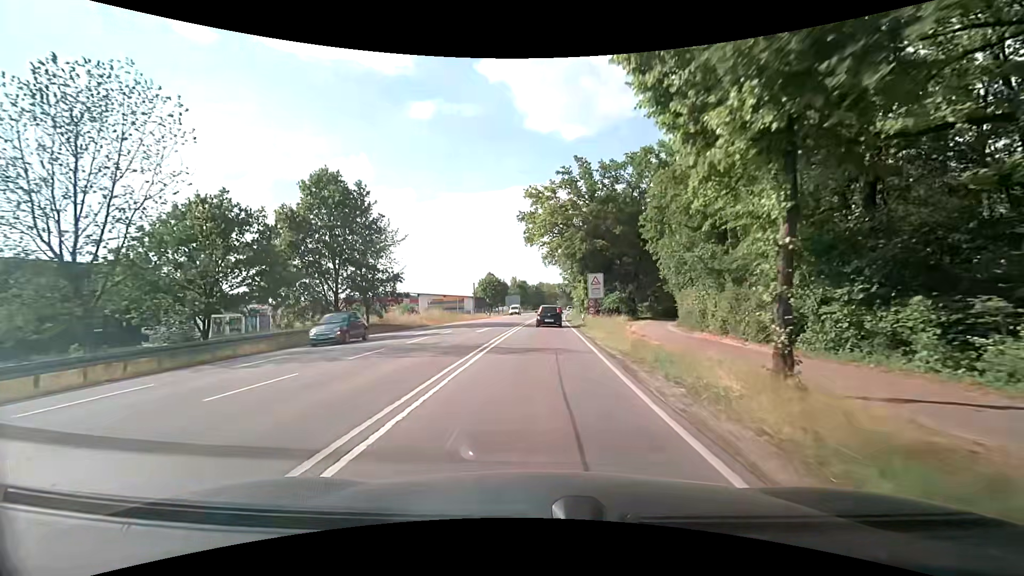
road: secondary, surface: asphalt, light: Day
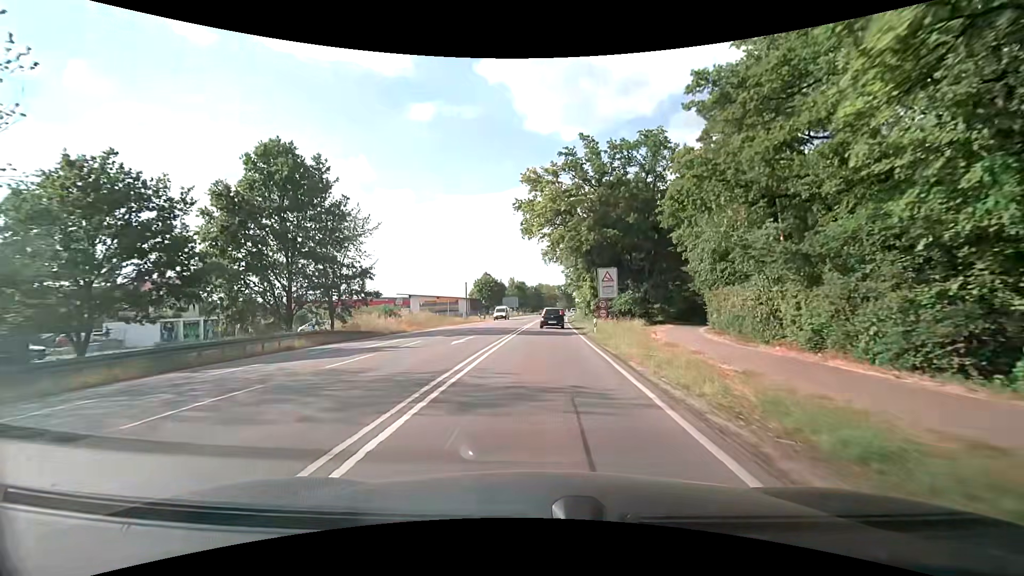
(0.0, +7.6) m; +1°
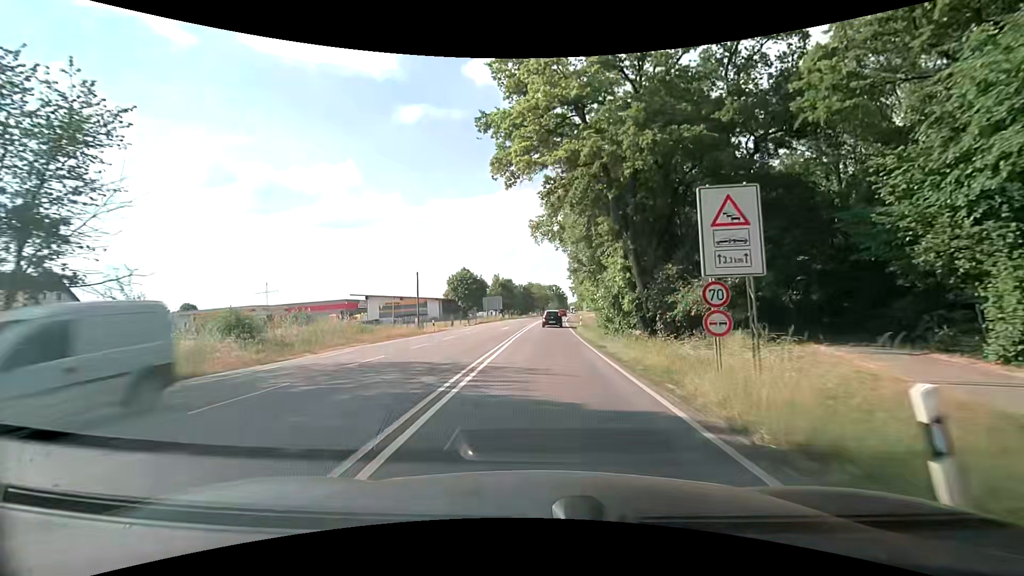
(+0.2, +23.0) m; +1°
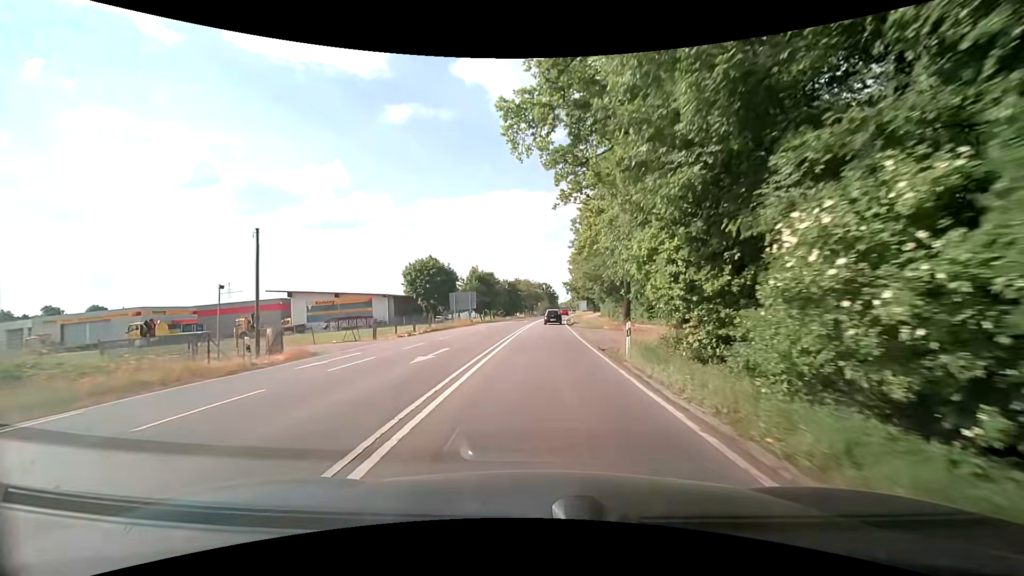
(+0.3, +25.0) m; +1°
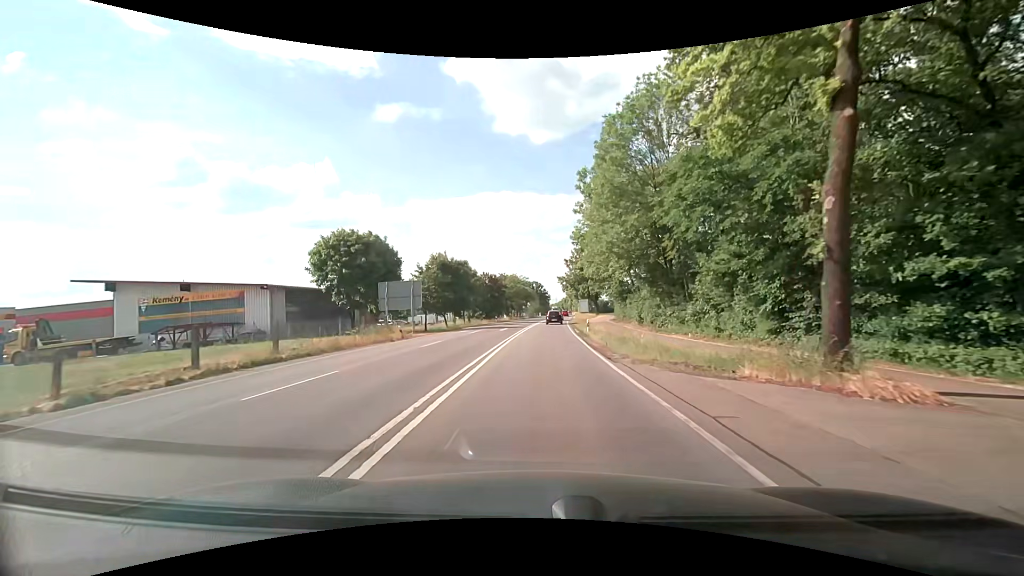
(+0.3, +26.9) m; +1°
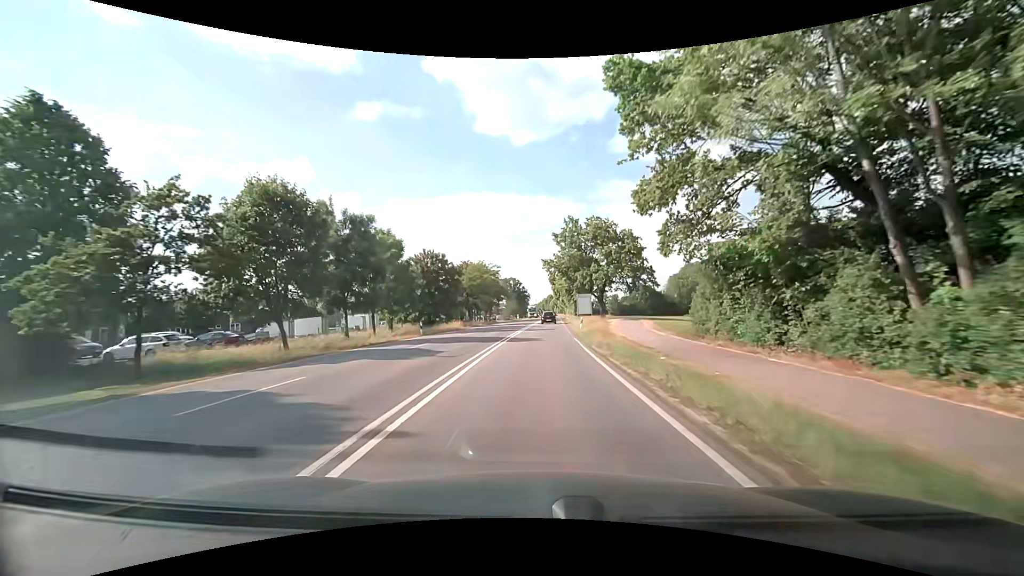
(+1.2, +38.1) m; +3°
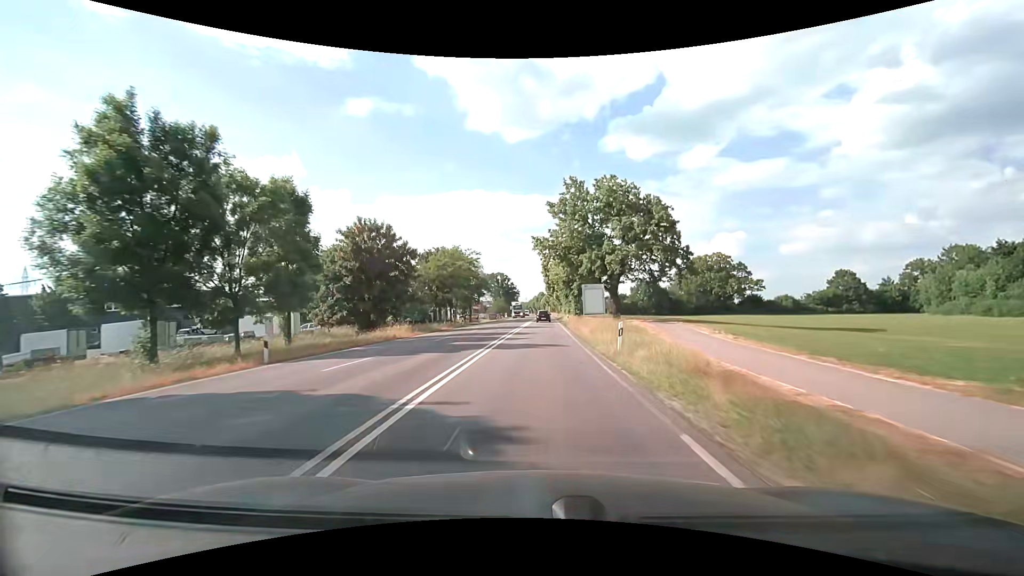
(+0.3, +19.9) m; +2°
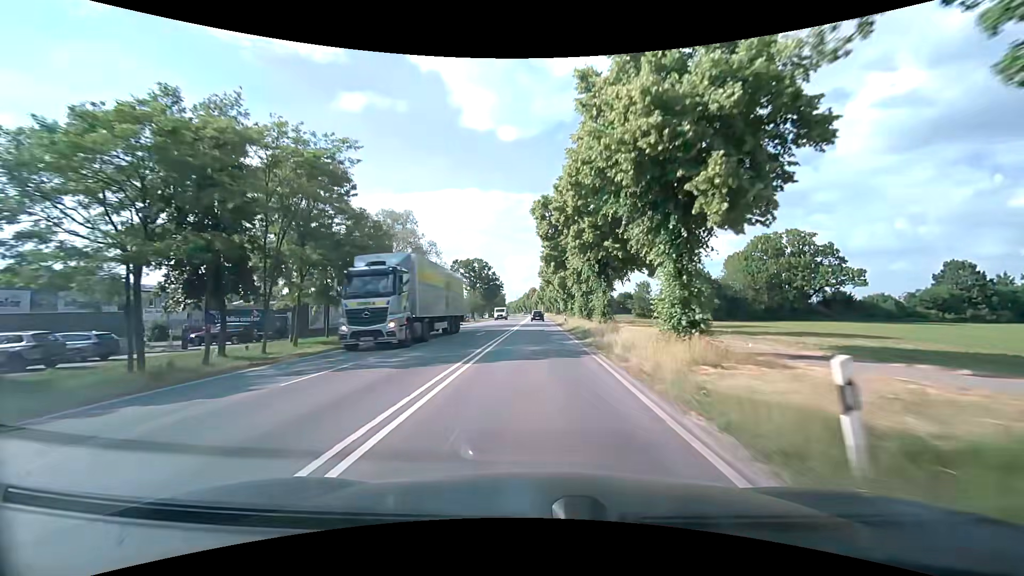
(+0.5, +50.9) m; +1°
(0, +10) (0, +20) (0, +30) (0, +40) (0, +50) (0, +60) (0, +70) (0, +80) (0, +90) (0, +100) m
